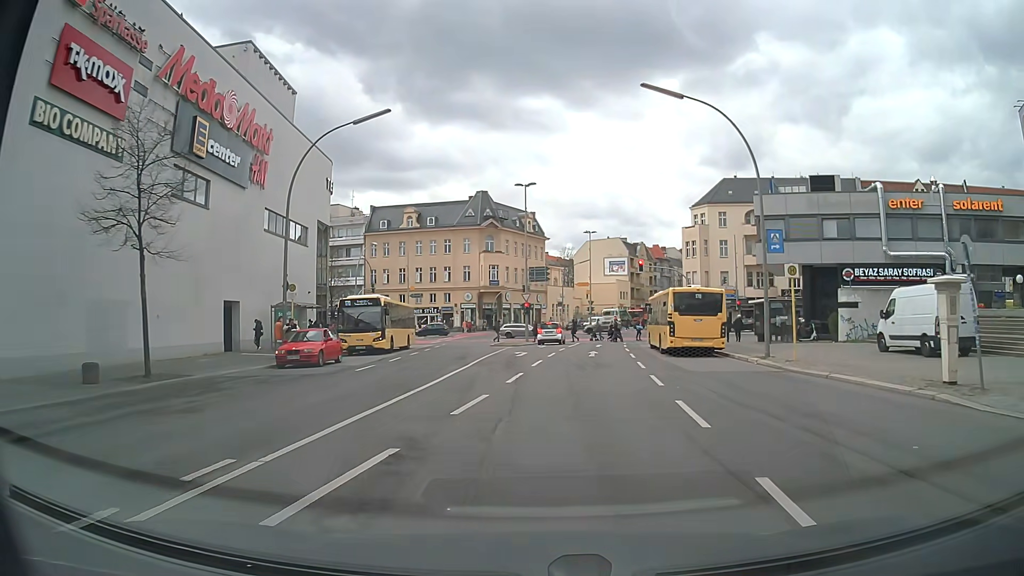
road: tertiary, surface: asphalt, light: Day
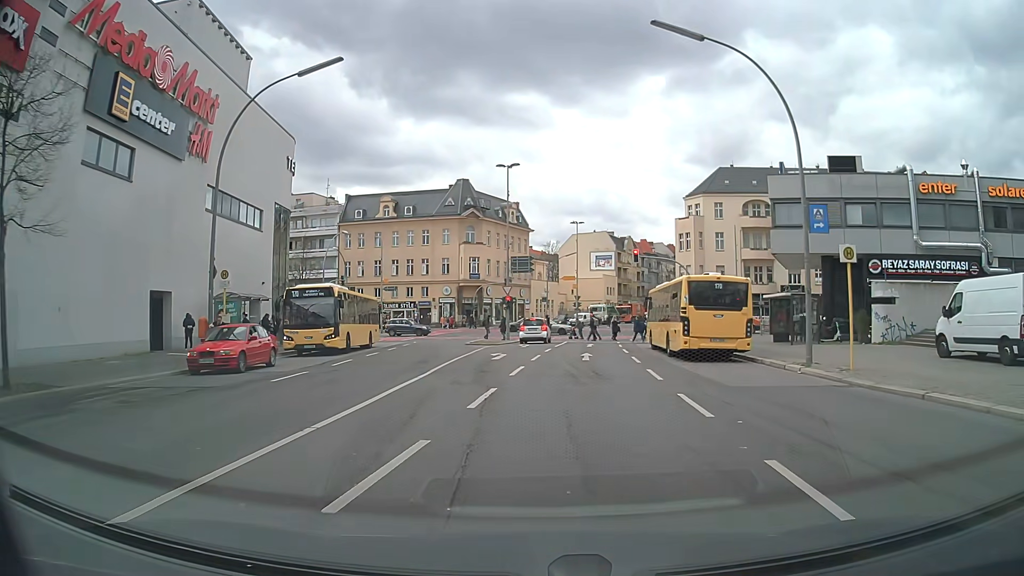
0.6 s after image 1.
(0.0, +5.5) m; +1°
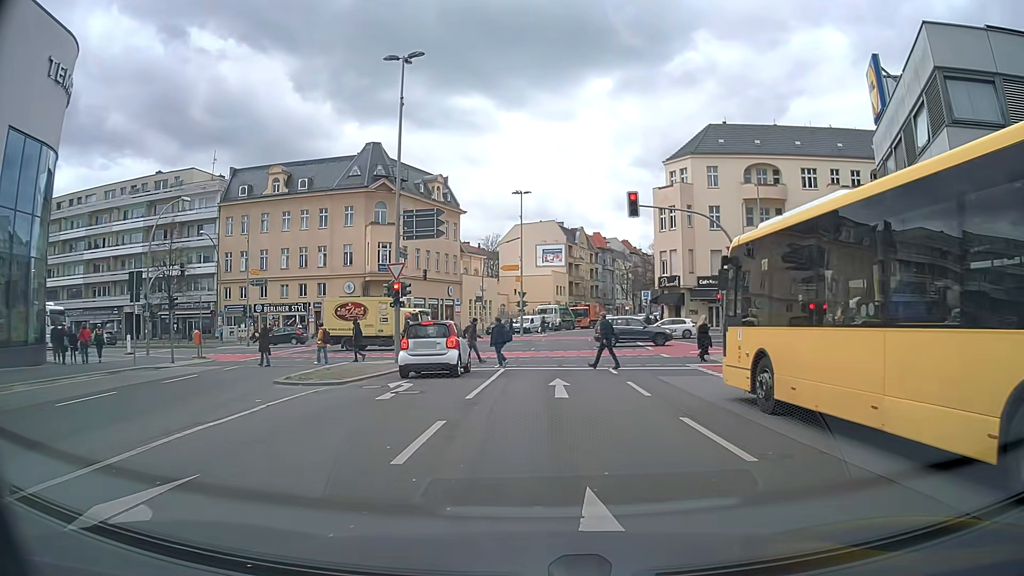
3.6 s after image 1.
(+1.2, +21.6) m; +6°
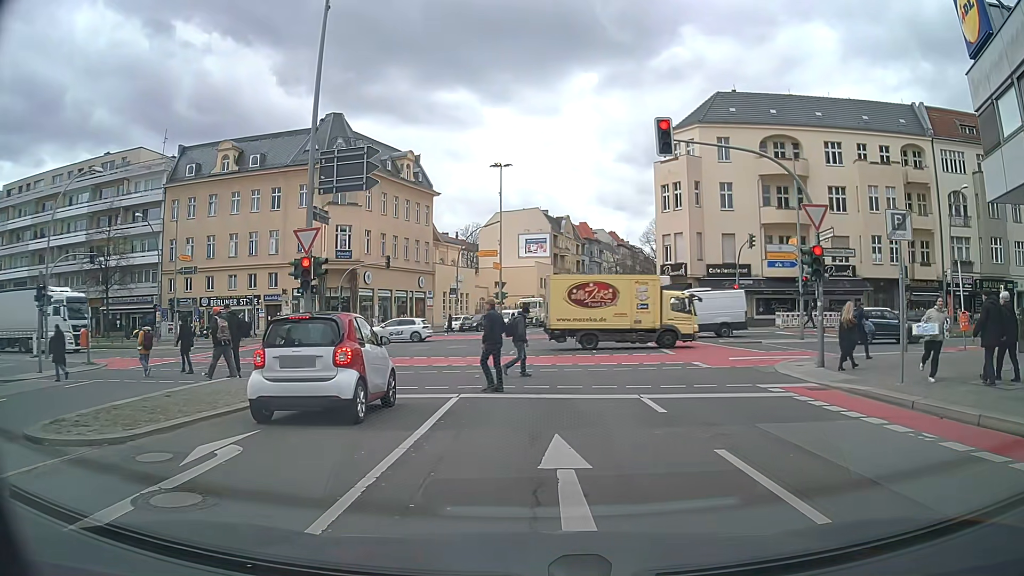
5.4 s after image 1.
(0.0, +8.7) m; +1°
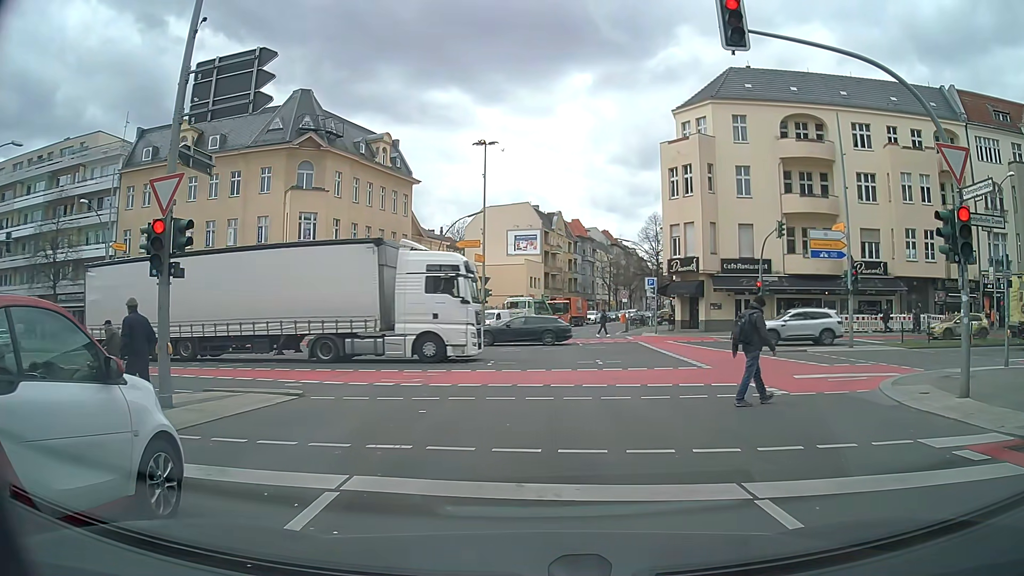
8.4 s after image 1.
(+0.1, +6.6) m; +1°
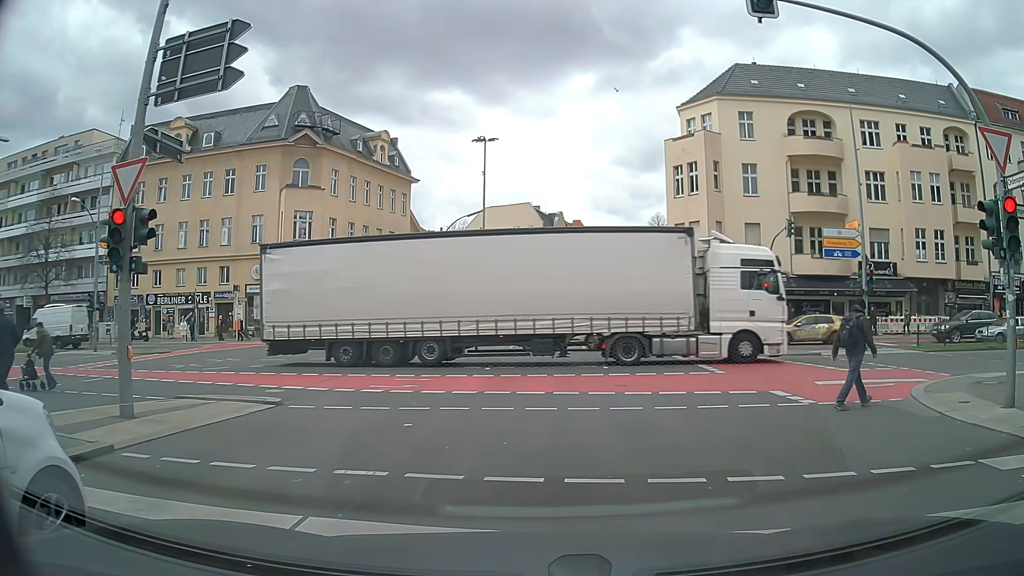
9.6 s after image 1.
(0.0, +1.3) m; 0°
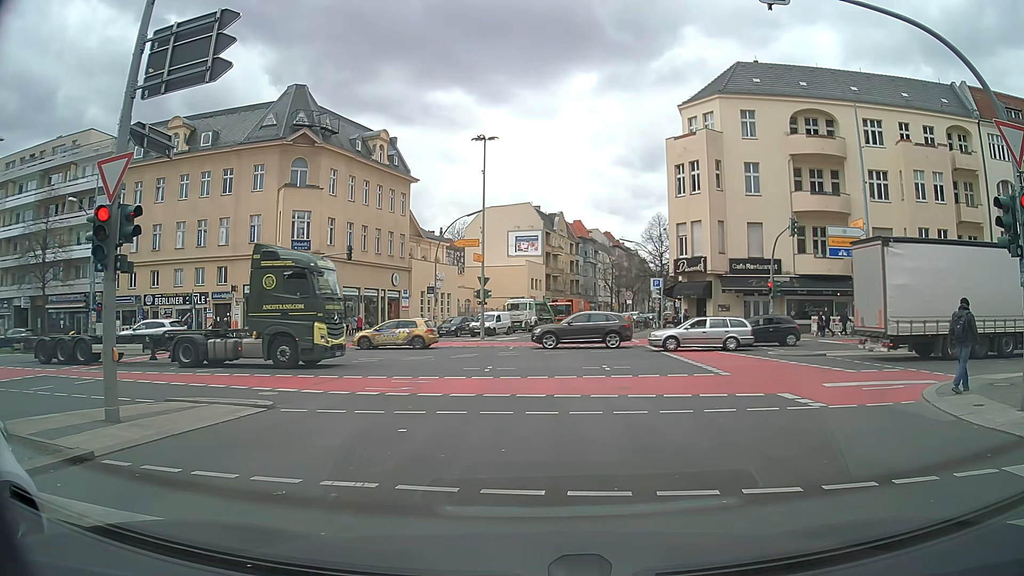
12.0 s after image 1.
(0.0, +0.5) m; 0°
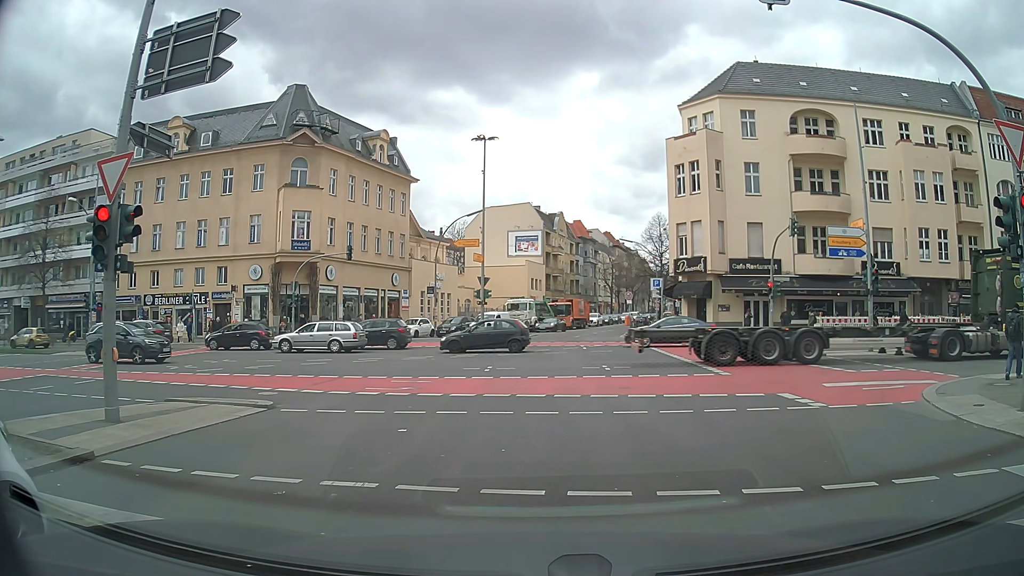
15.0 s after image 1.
(0.0, 0.0) m; 0°
